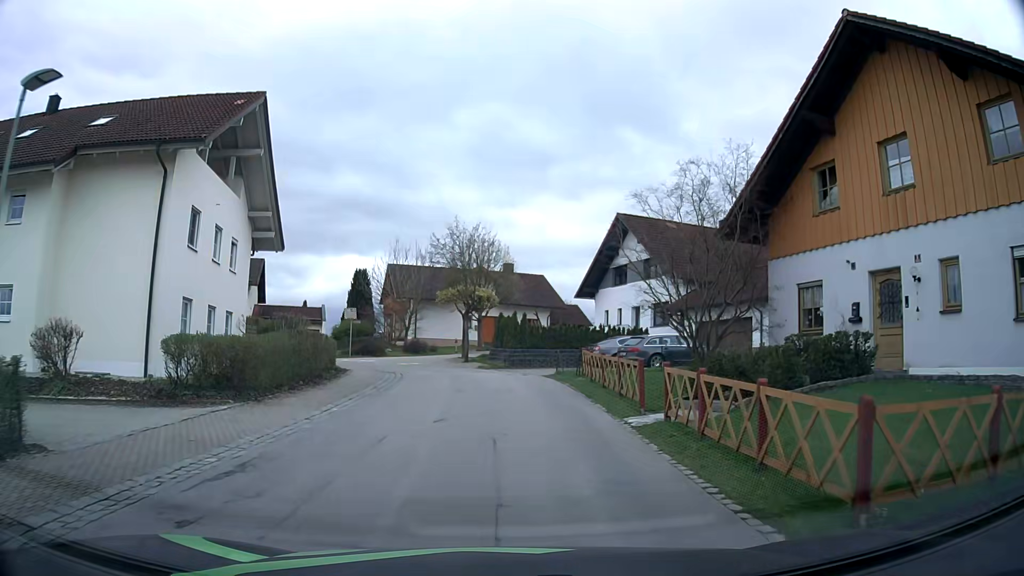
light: Day
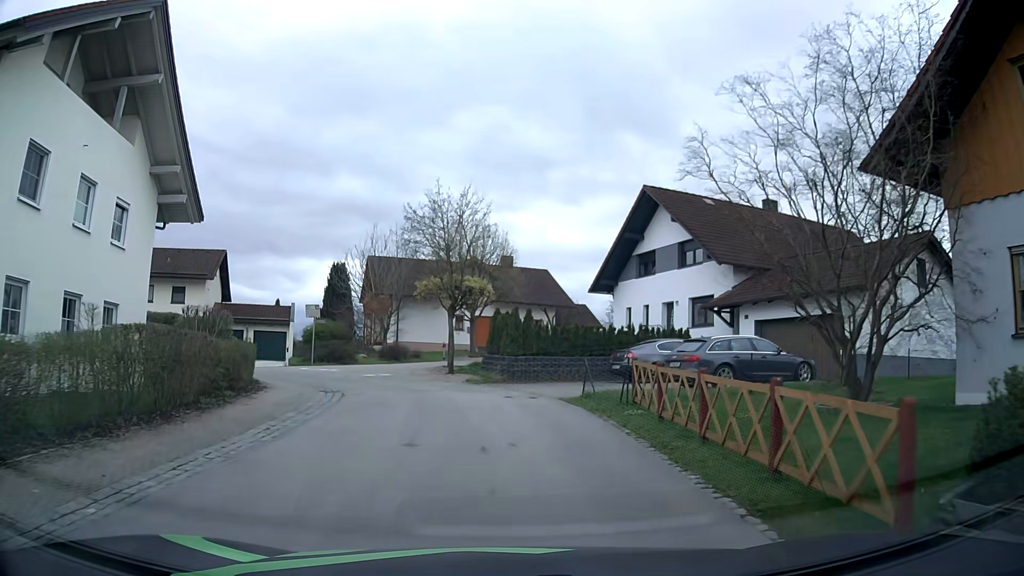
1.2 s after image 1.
(0.0, +8.4) m; +1°
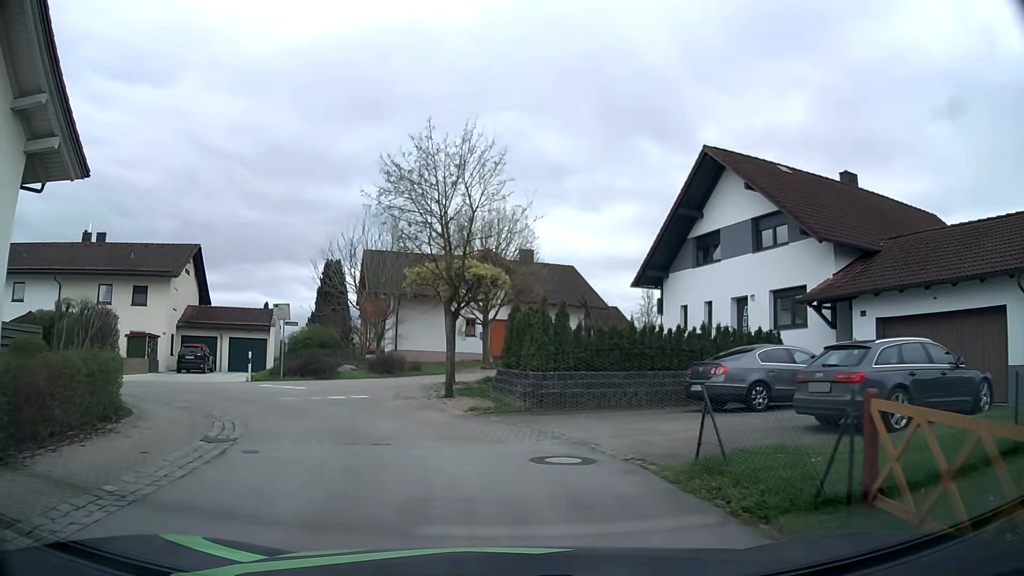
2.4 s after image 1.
(-0.1, +7.7) m; -2°
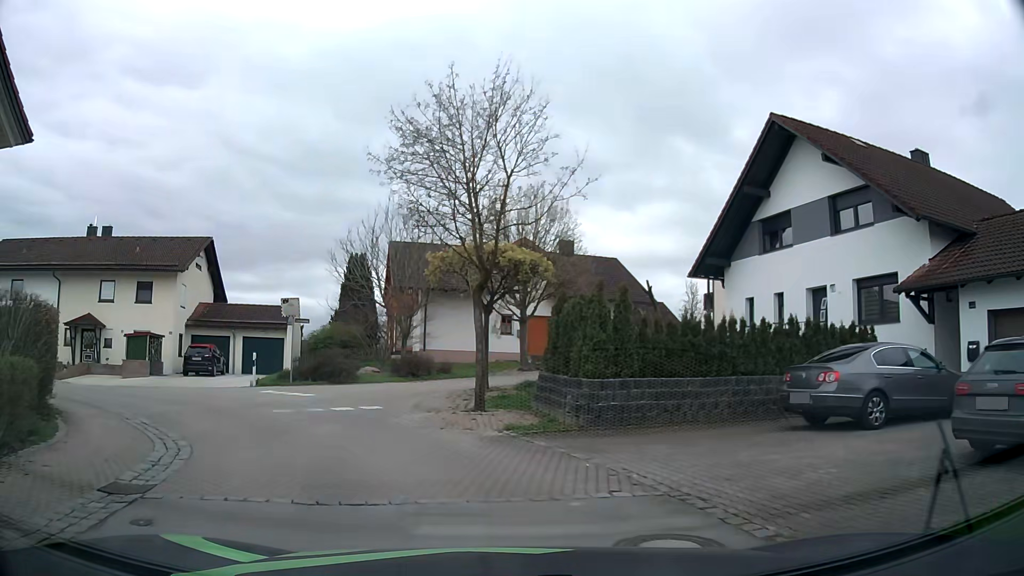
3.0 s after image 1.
(-0.1, +3.5) m; -2°
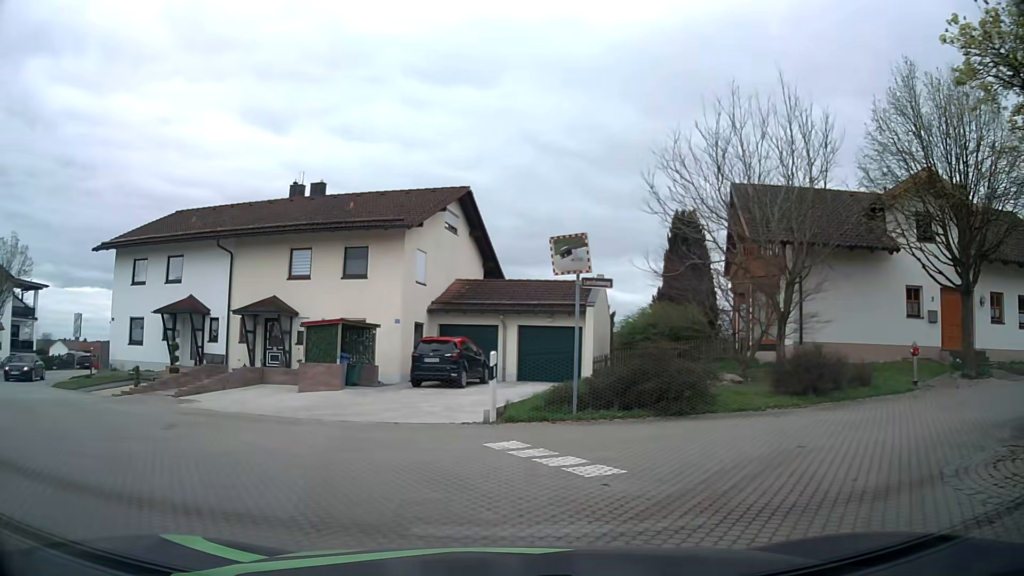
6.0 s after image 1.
(-2.7, +12.9) m; -27°
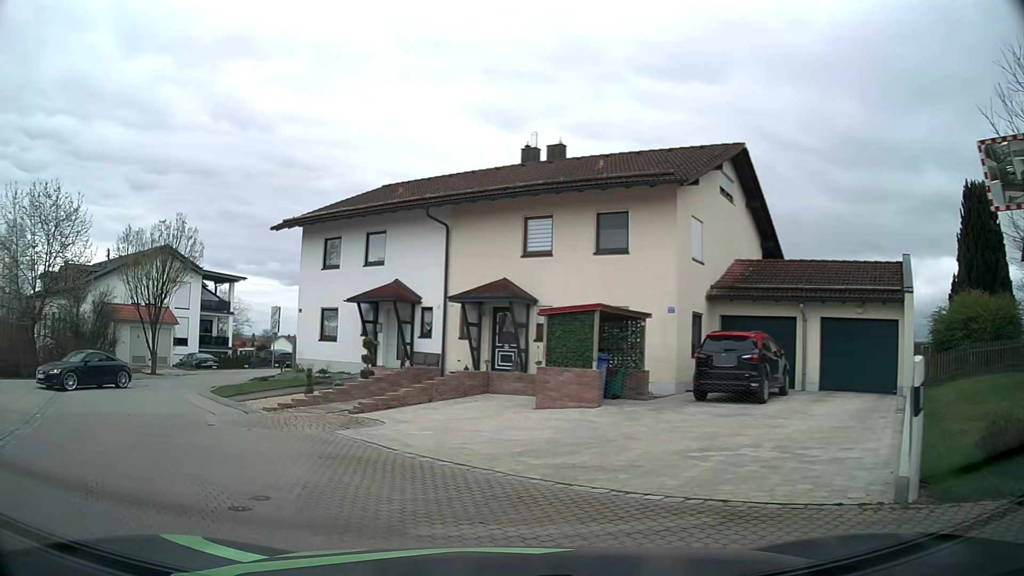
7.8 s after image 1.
(-1.1, +6.2) m; -21°
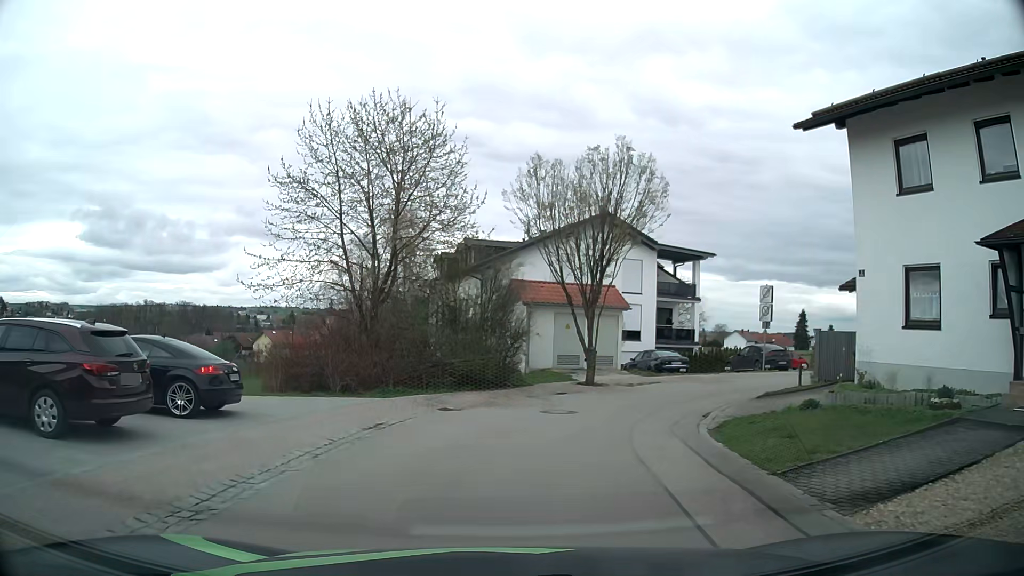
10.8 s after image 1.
(-5.1, +11.8) m; -38°
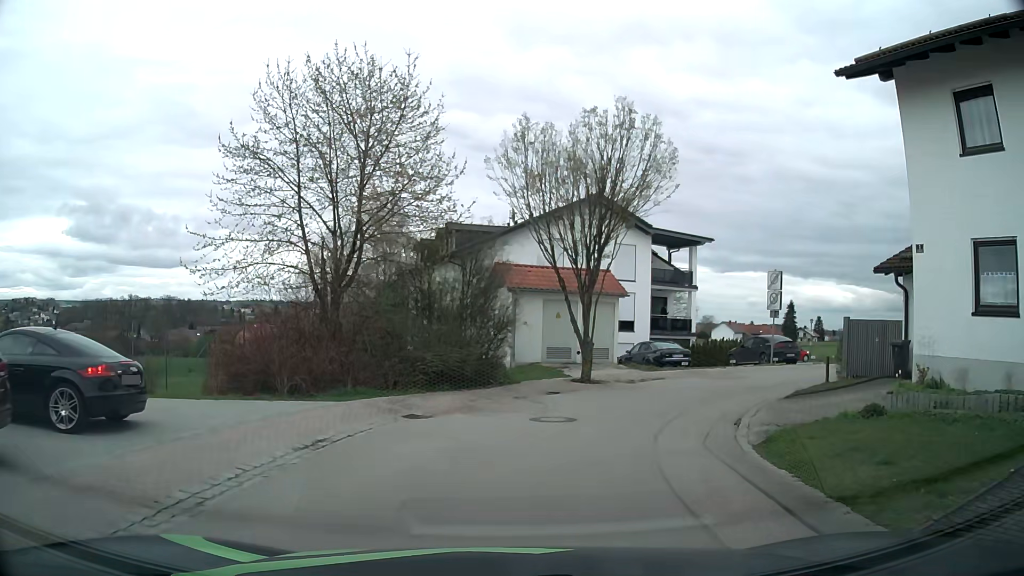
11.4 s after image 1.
(0.0, +3.0) m; +2°
(+1, +10) (+5, +19) (+13, +25) (+22, +28) (+32, +31) (+35, +40) (+33, +49) (+30, +59) (+27, +68) (+23, +78) m
